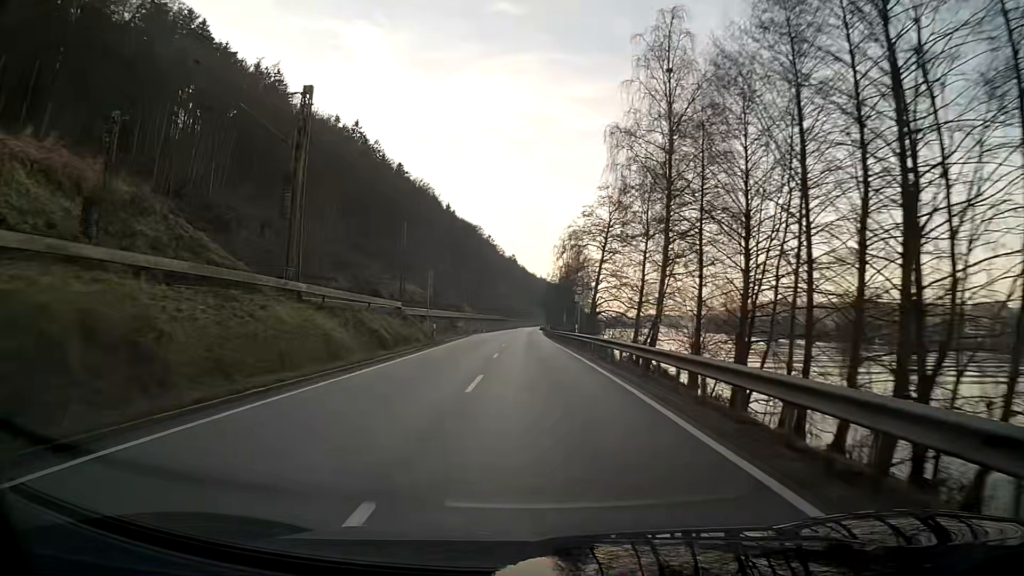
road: primary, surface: asphalt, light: Day
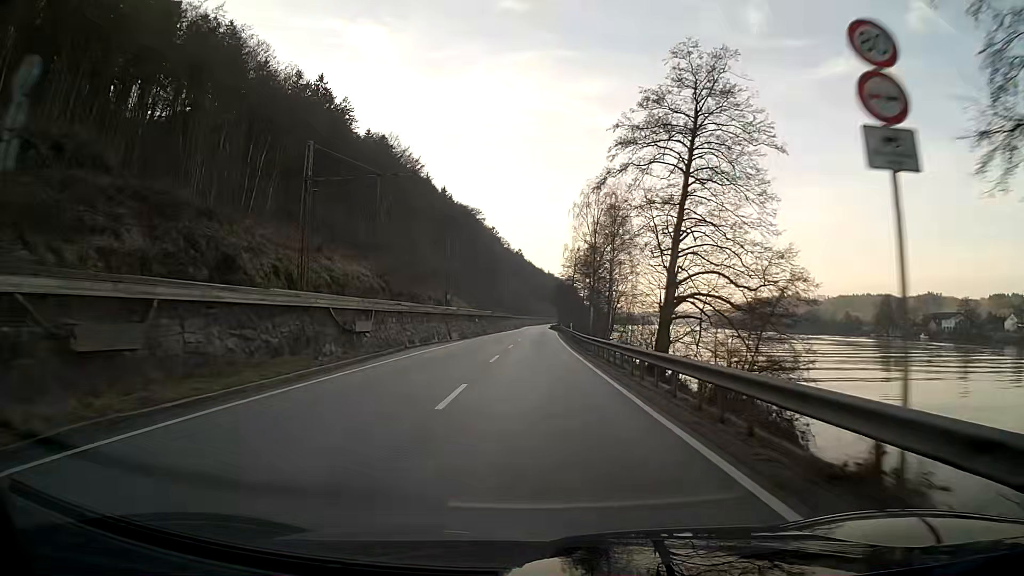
(-0.2, +38.5) m; 0°
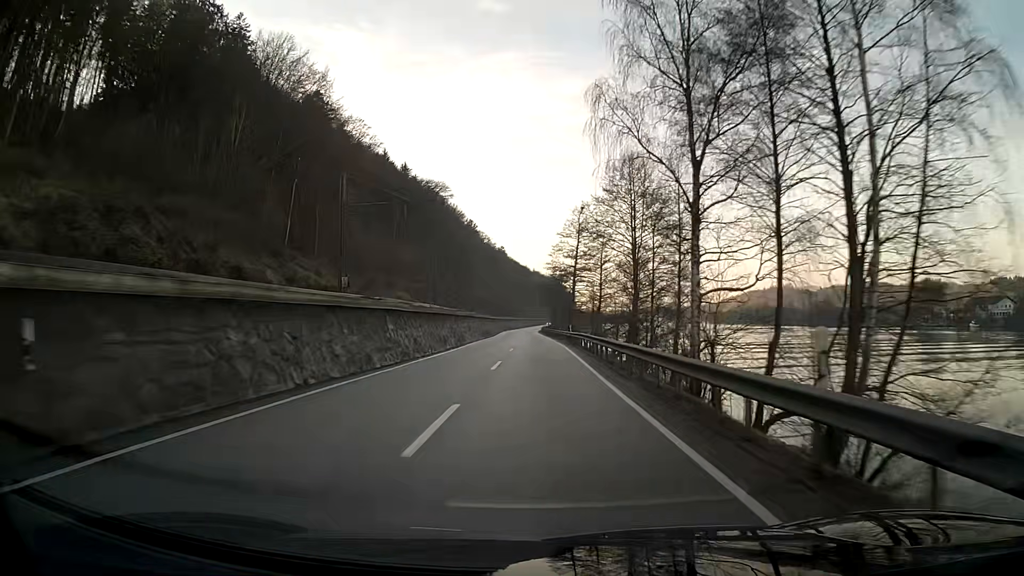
(+0.5, +51.5) m; +1°
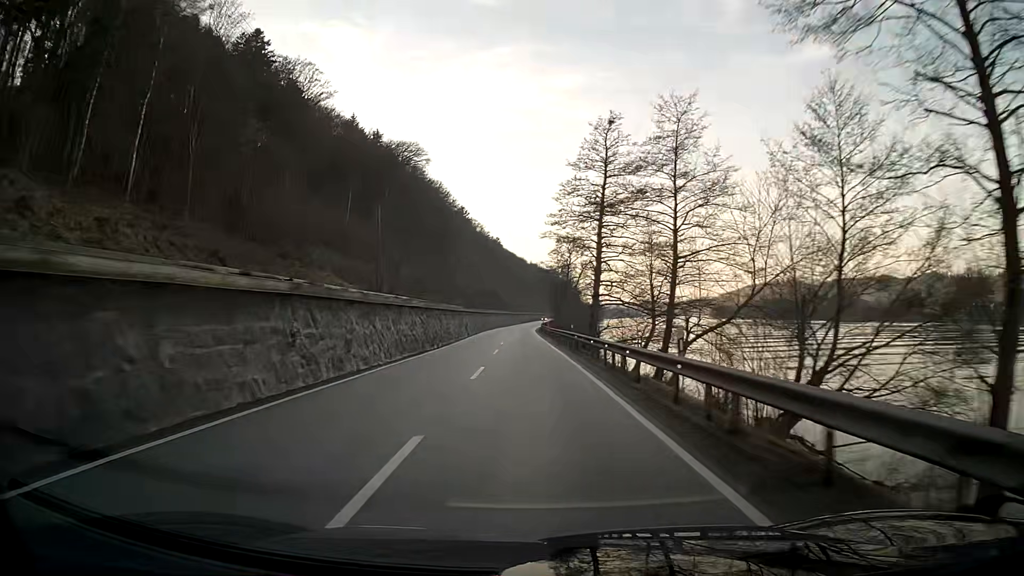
(0.0, +38.7) m; 0°
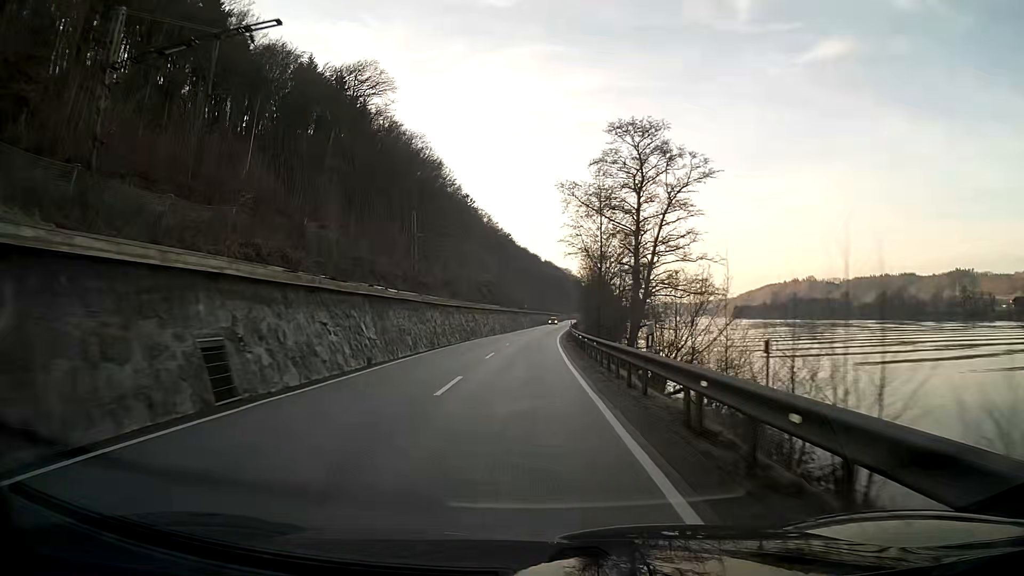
(-0.5, +51.7) m; -1°
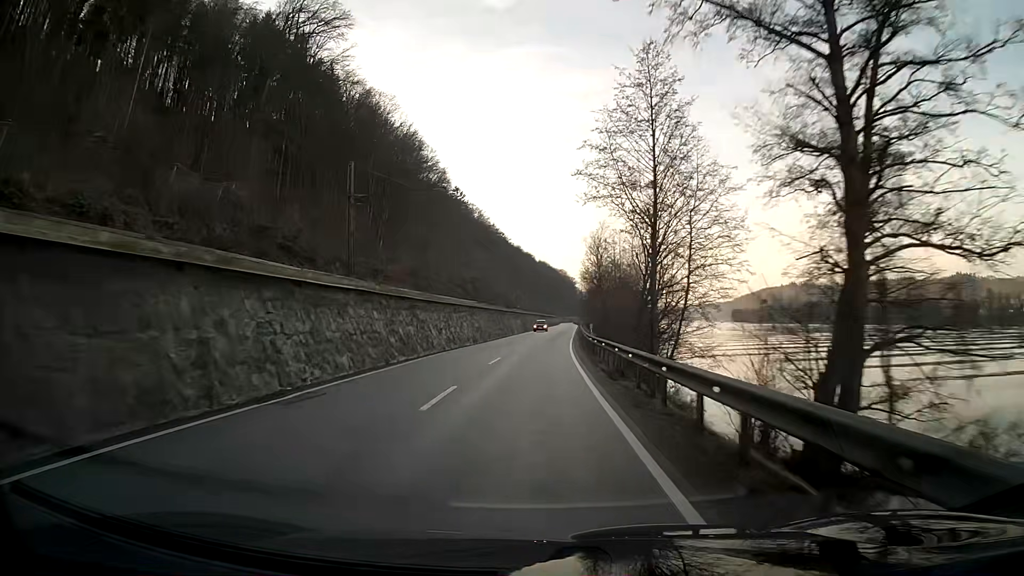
(+0.2, +25.8) m; +1°
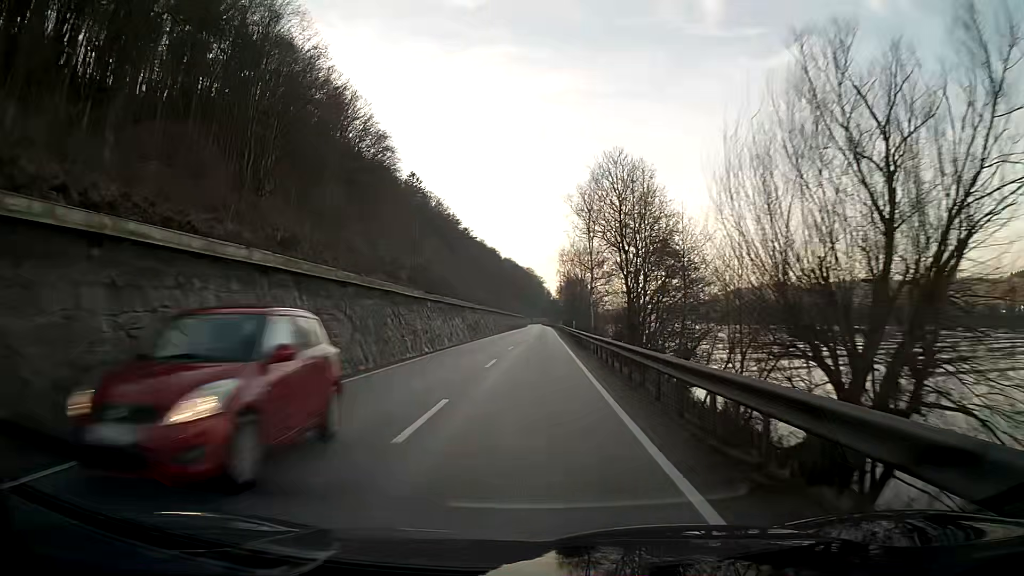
(+0.9, +38.6) m; +3°
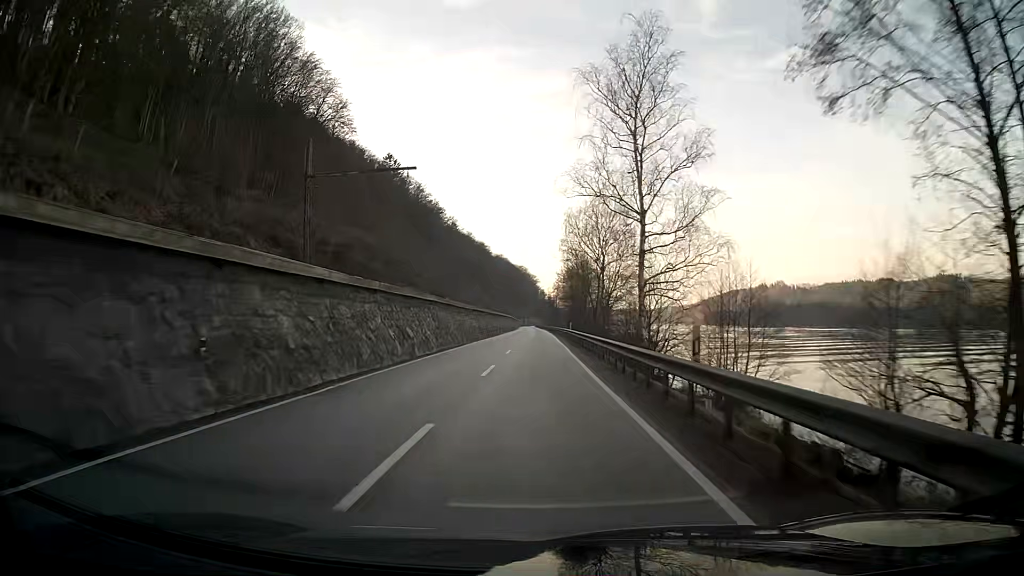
(+0.2, +38.5) m; 0°
